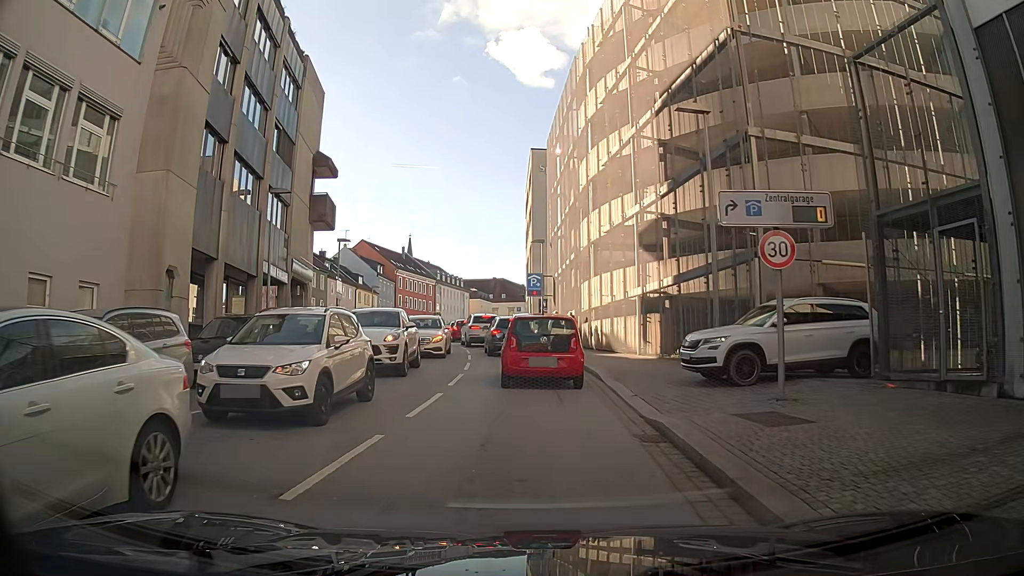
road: tertiary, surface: asphalt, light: Day
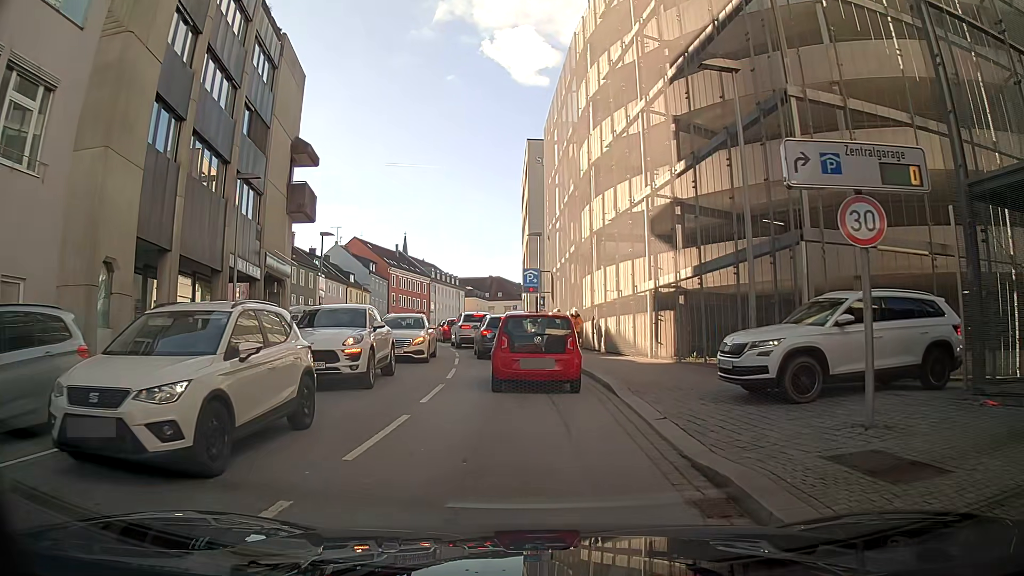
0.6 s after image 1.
(0.0, +3.0) m; -1°
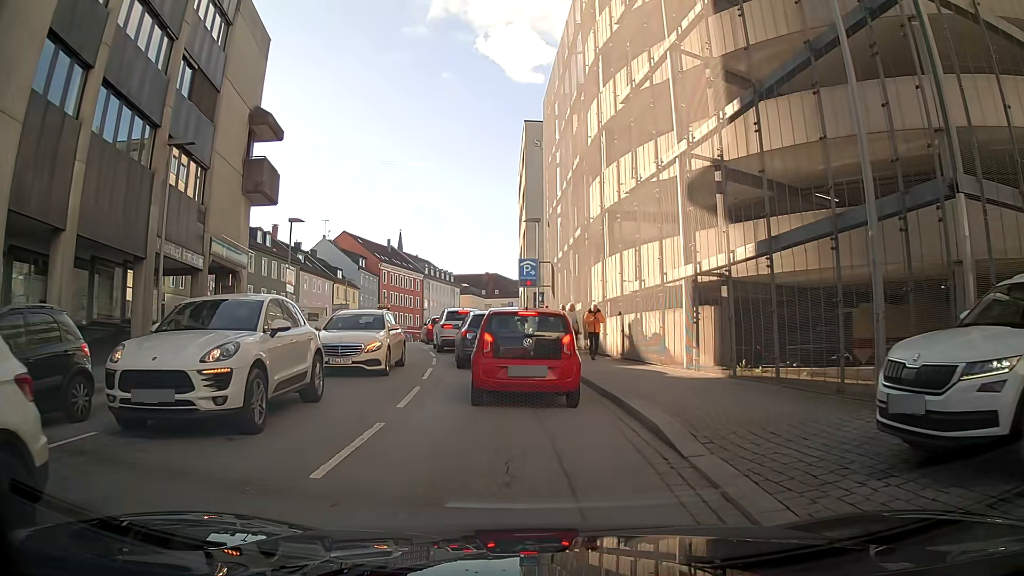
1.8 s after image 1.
(0.0, +5.3) m; +1°
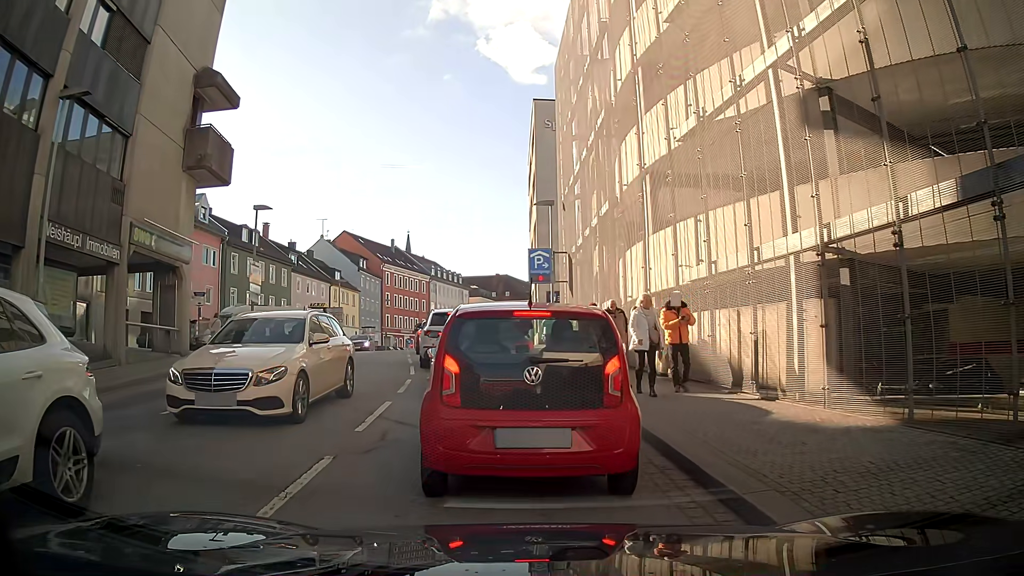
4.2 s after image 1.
(+0.1, +6.1) m; -1°
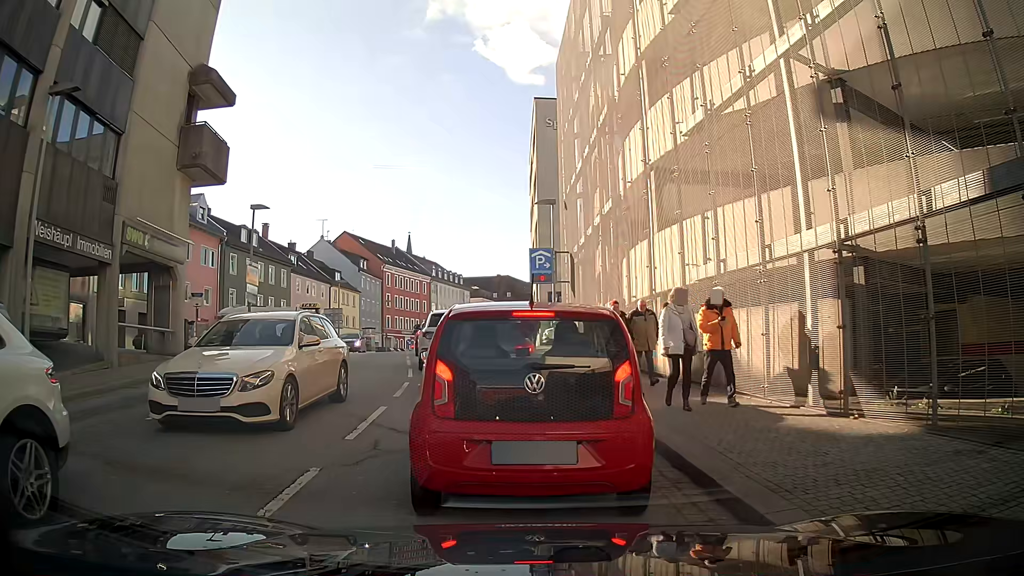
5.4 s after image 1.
(0.0, +0.5) m; 0°
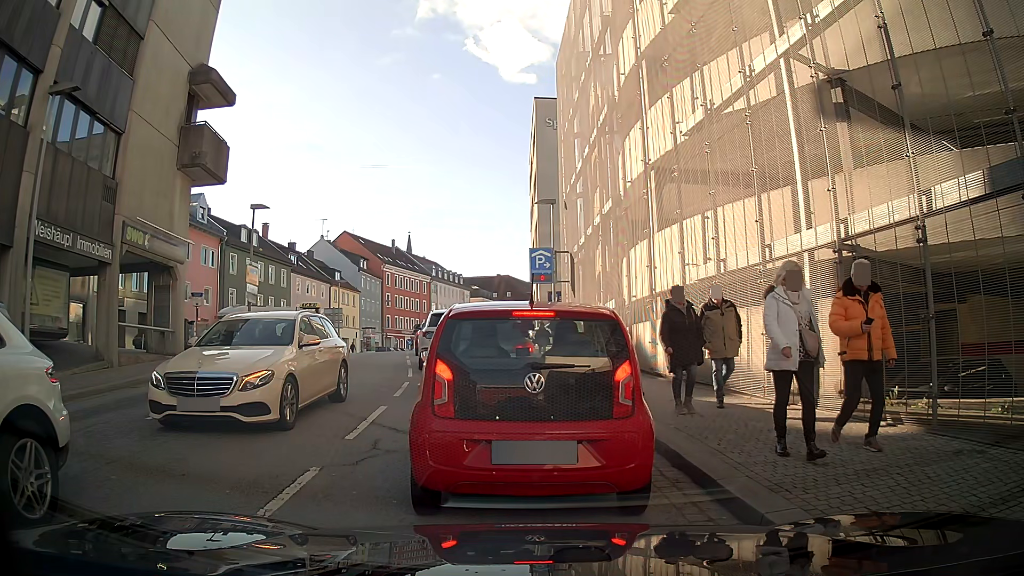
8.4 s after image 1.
(0.0, +0.1) m; 0°
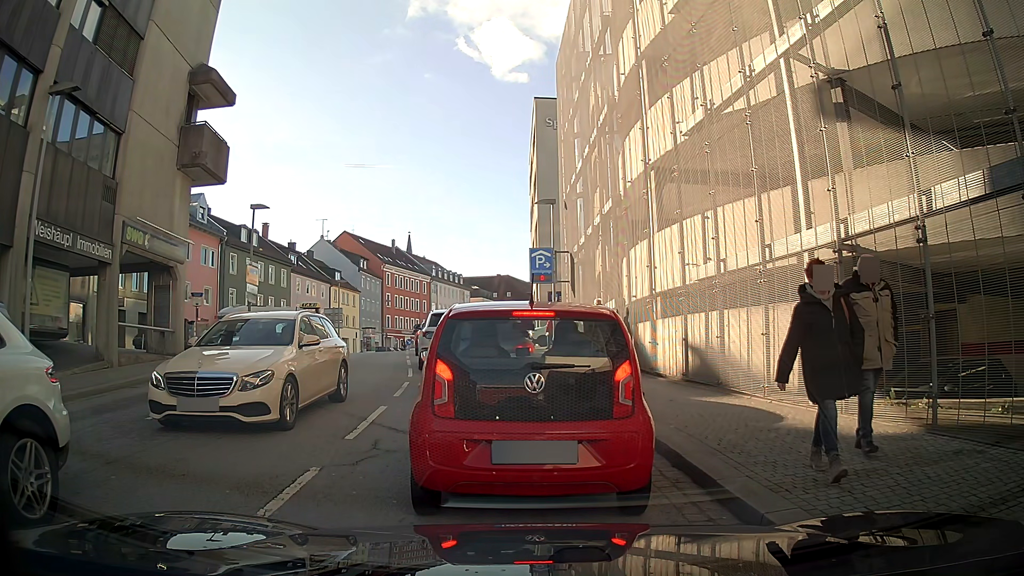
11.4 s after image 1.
(0.0, 0.0) m; 0°
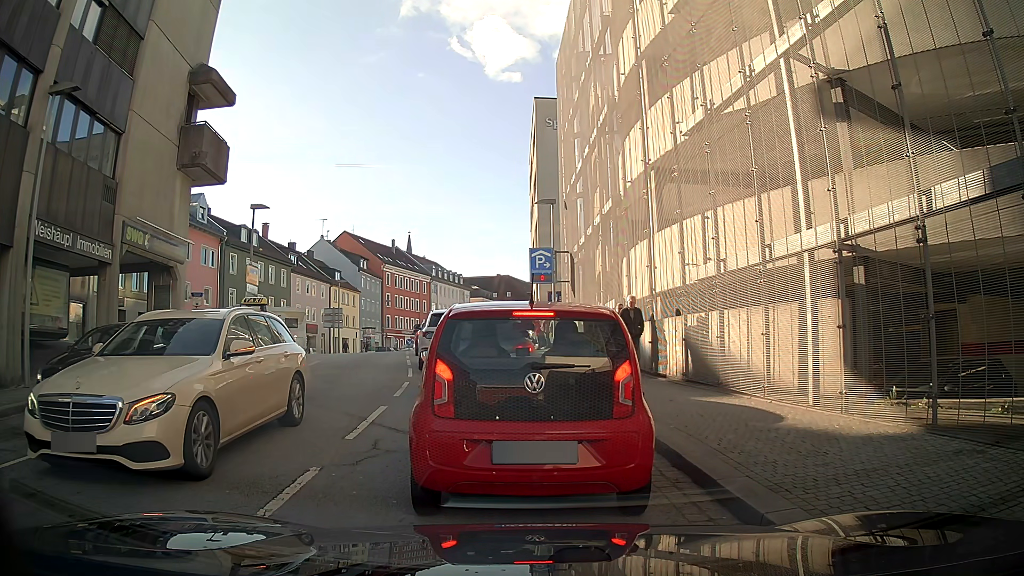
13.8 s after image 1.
(0.0, 0.0) m; 0°
